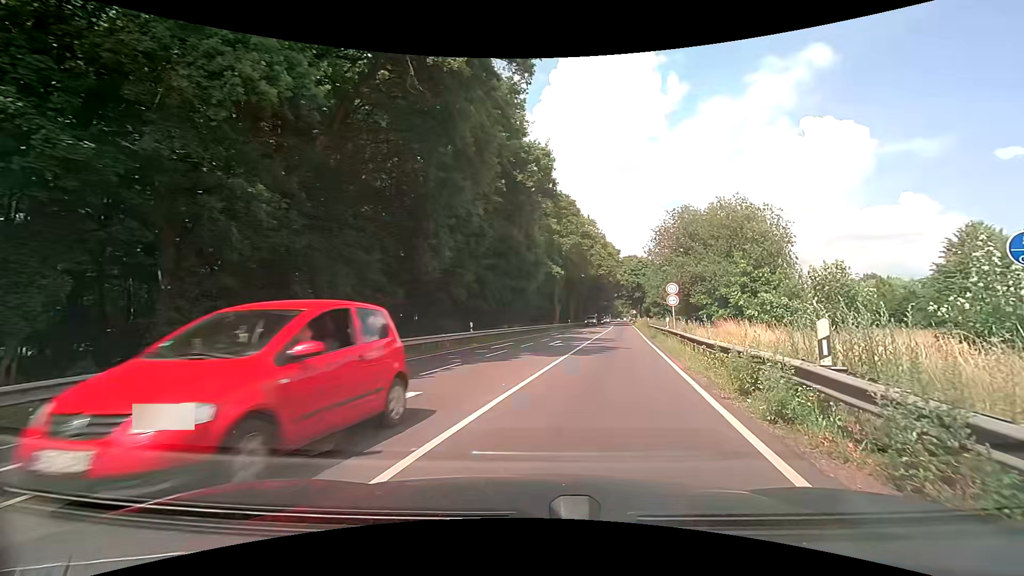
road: primary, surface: asphalt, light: Day
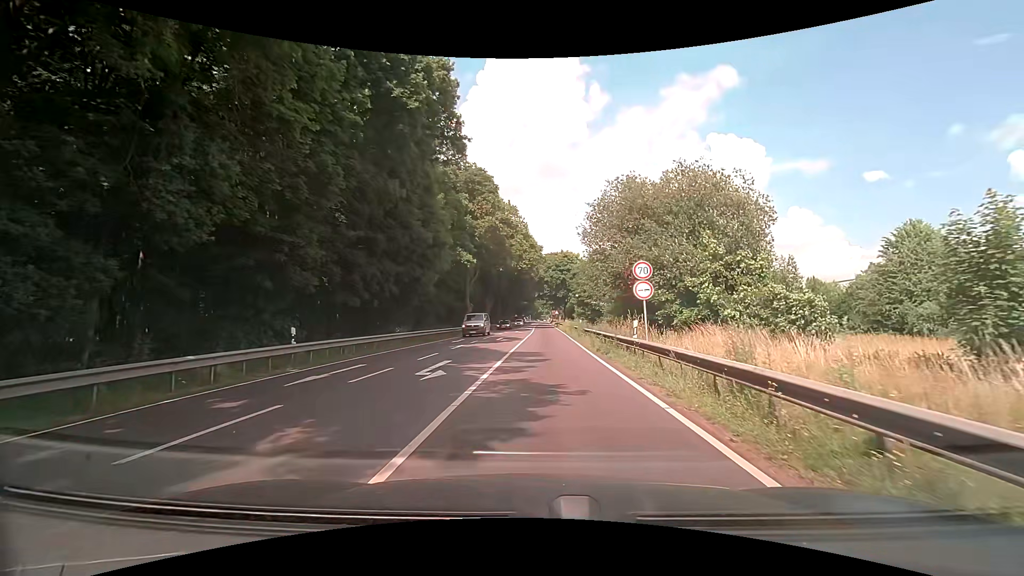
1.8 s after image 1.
(+1.4, +13.0) m; +9°
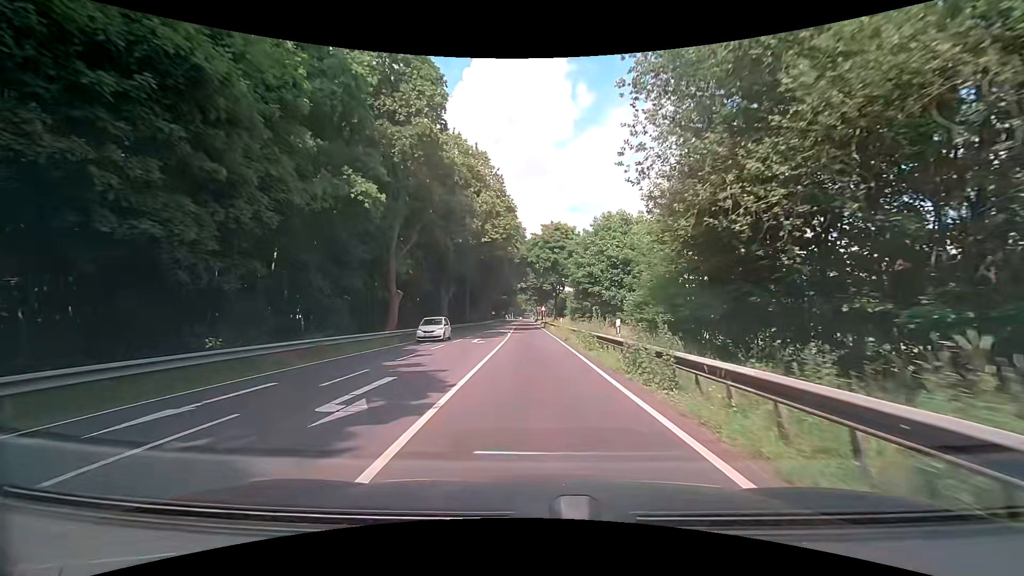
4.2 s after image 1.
(+0.6, +25.1) m; +2°
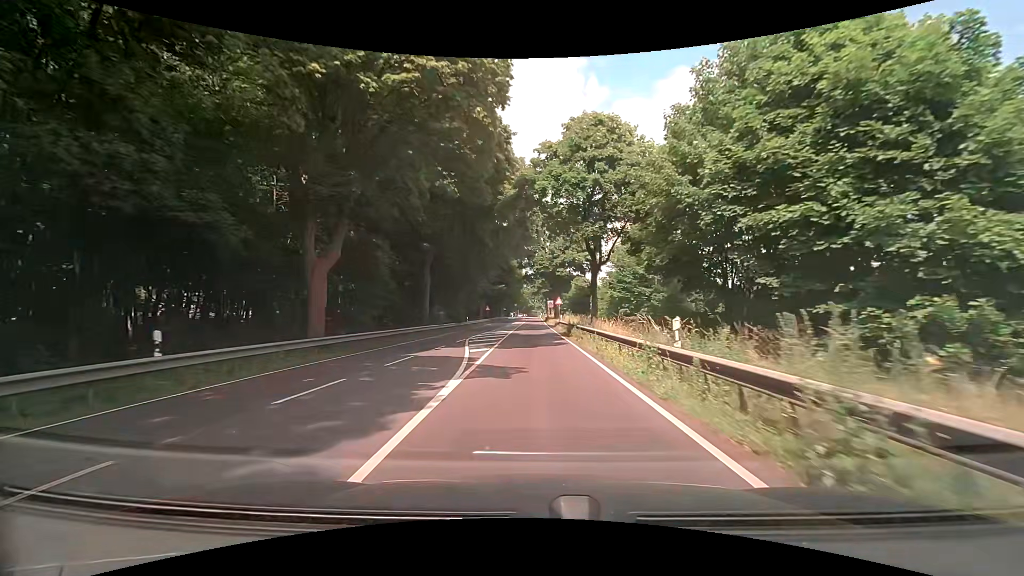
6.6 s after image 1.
(-0.5, +32.7) m; -1°
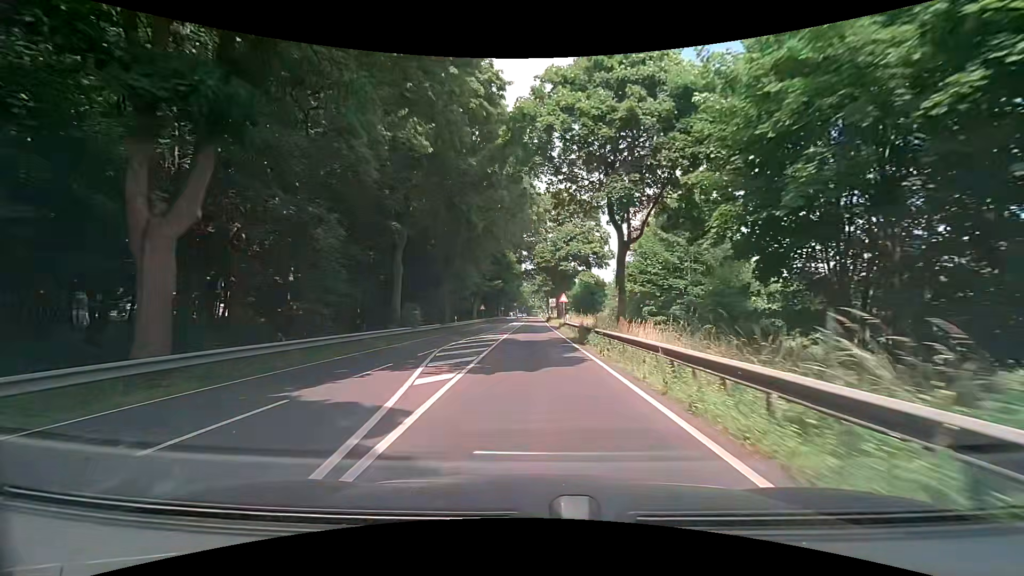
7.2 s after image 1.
(0.0, +8.8) m; 0°
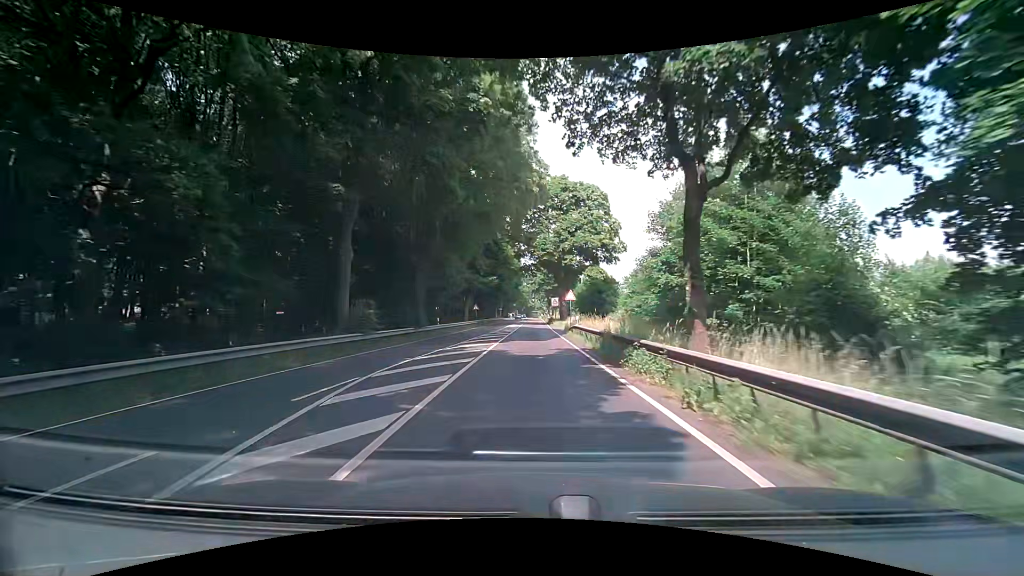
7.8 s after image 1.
(0.0, +9.1) m; +1°
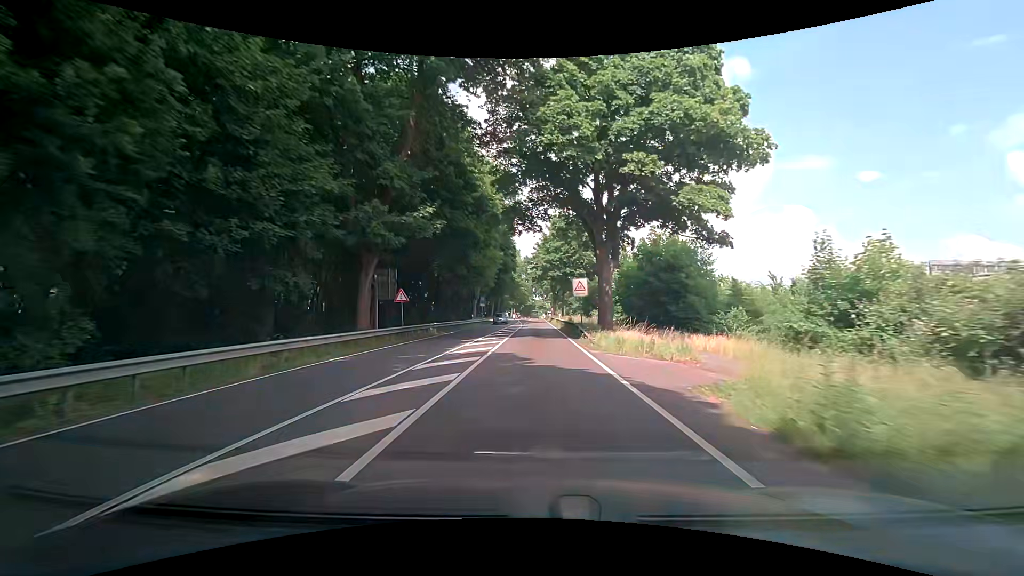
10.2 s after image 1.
(-0.6, +38.4) m; -1°
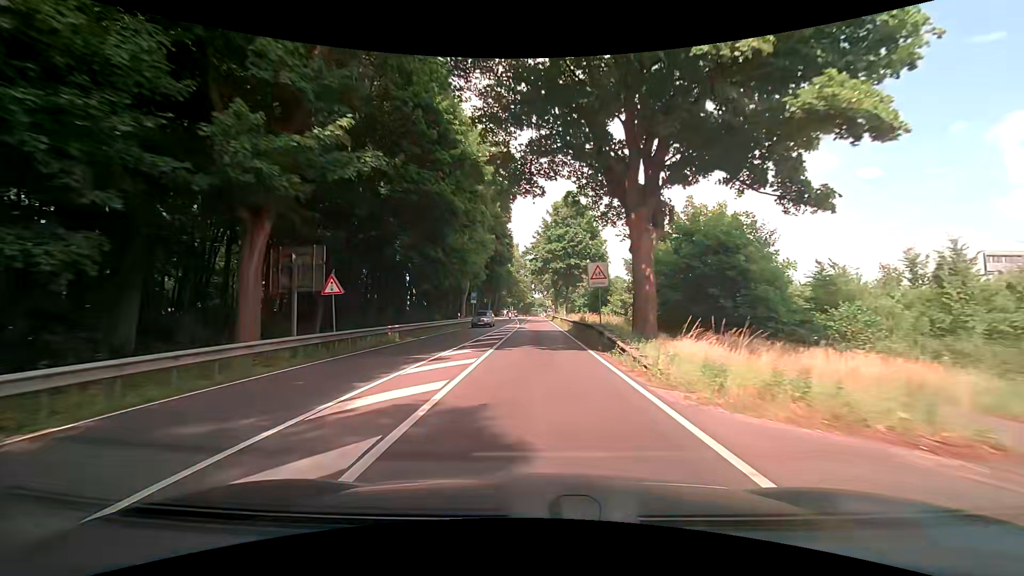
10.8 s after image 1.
(0.0, +9.9) m; 0°
(0, +10) (0, +20) (0, +30) (0, +40) (0, +50) (0, +60) (0, +70) (0, +80) (0, +90) (0, +100) m
